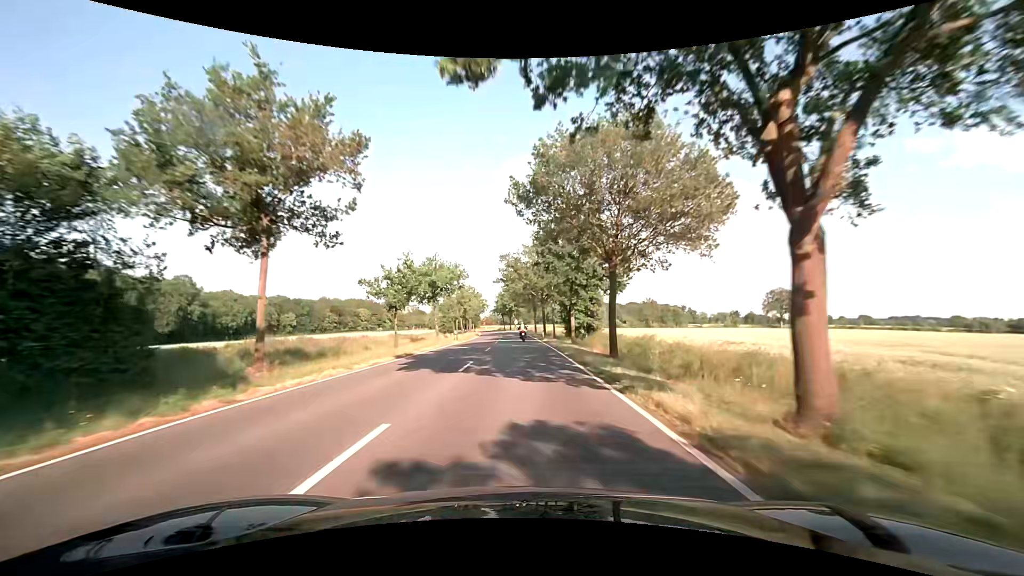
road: secondary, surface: asphalt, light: Day
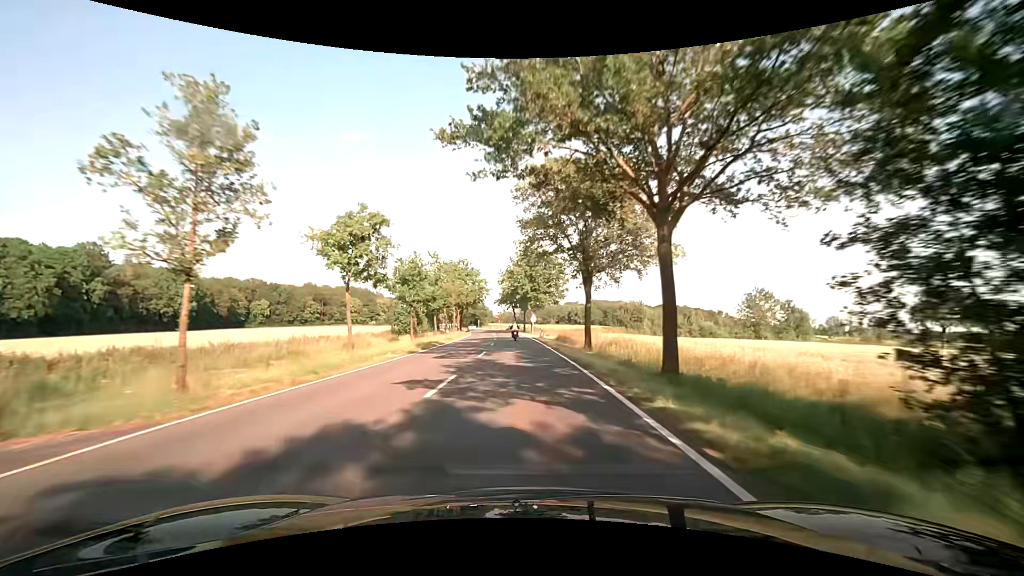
(-0.6, +53.9) m; -2°
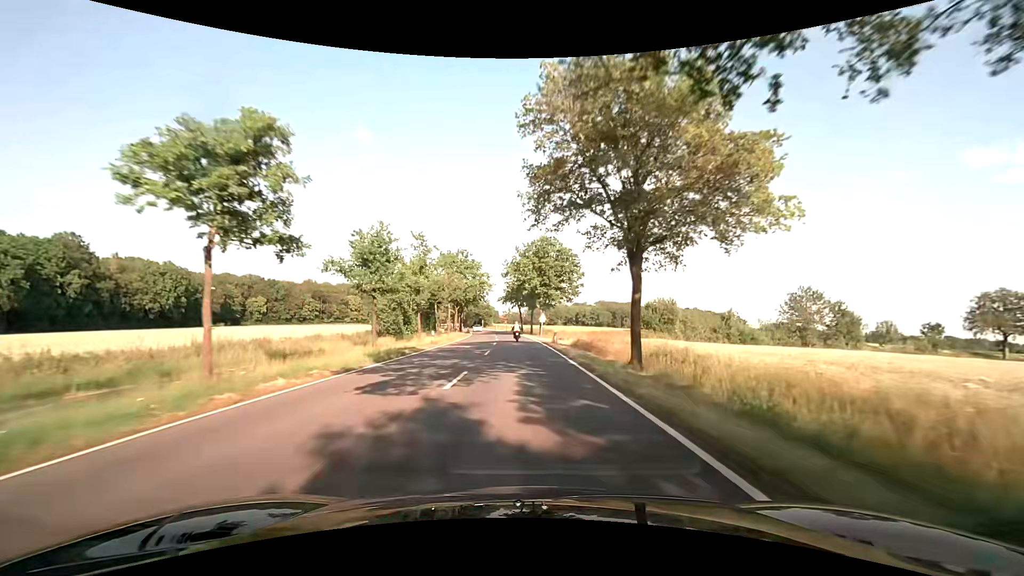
(-0.1, +10.8) m; -1°
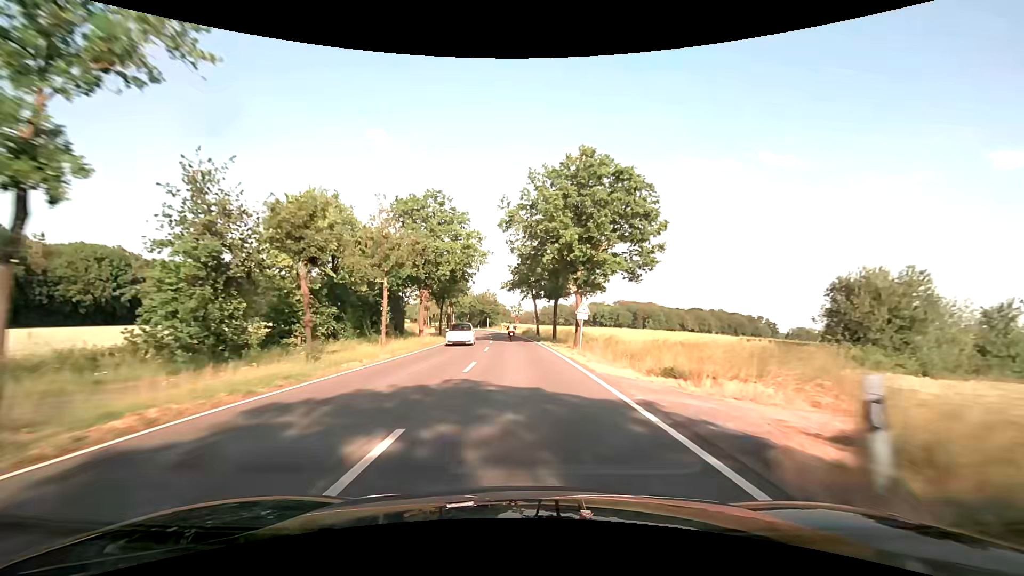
(-0.1, +32.3) m; -1°
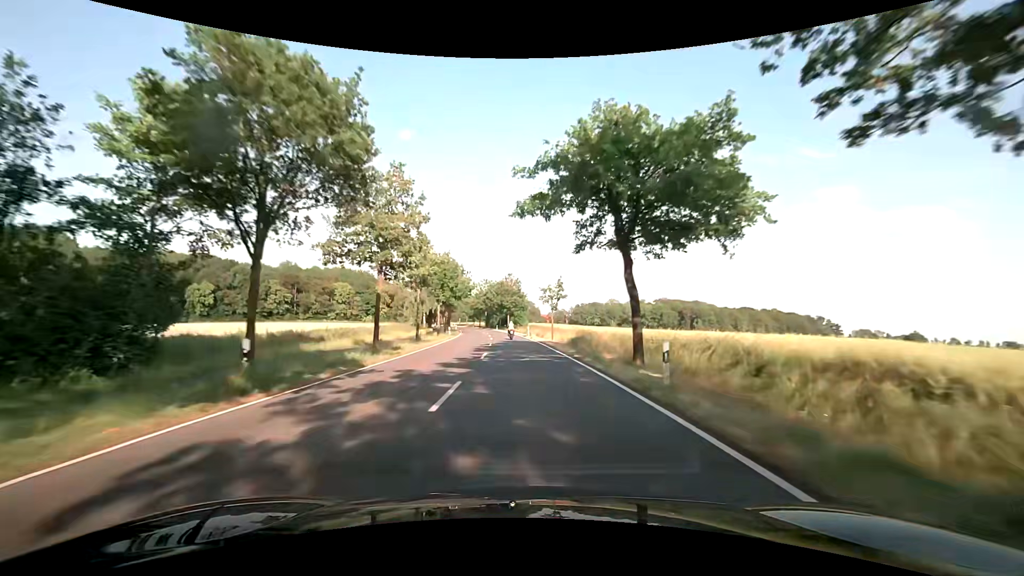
(-1.2, +43.1) m; -3°
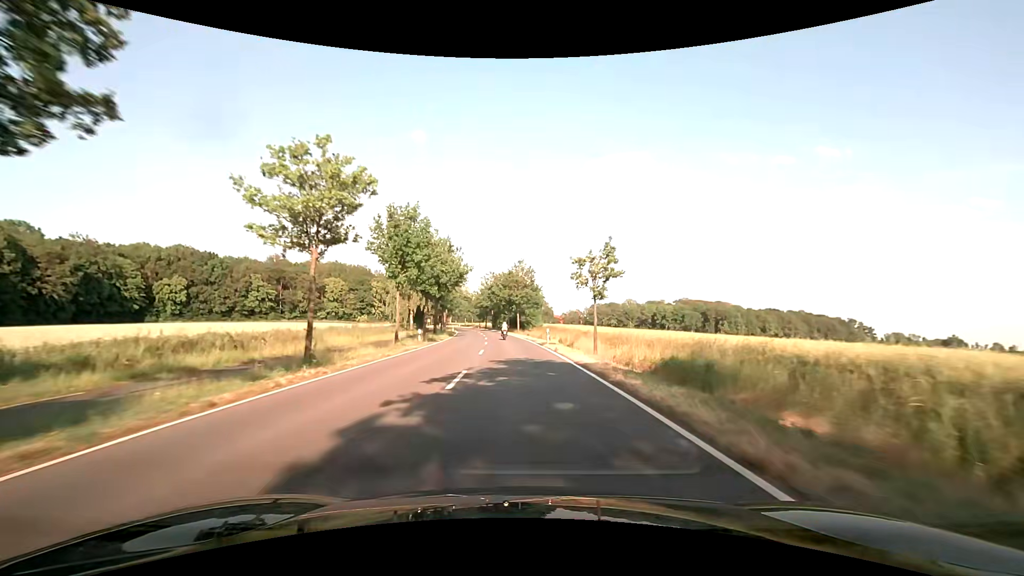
(-0.2, +21.6) m; -1°
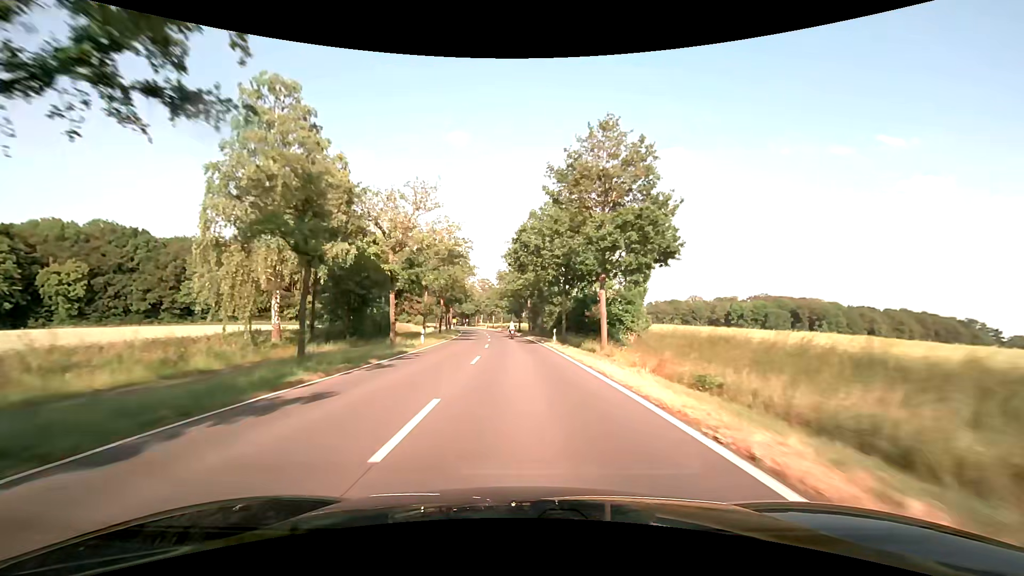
(-2.4, +53.8) m; -5°
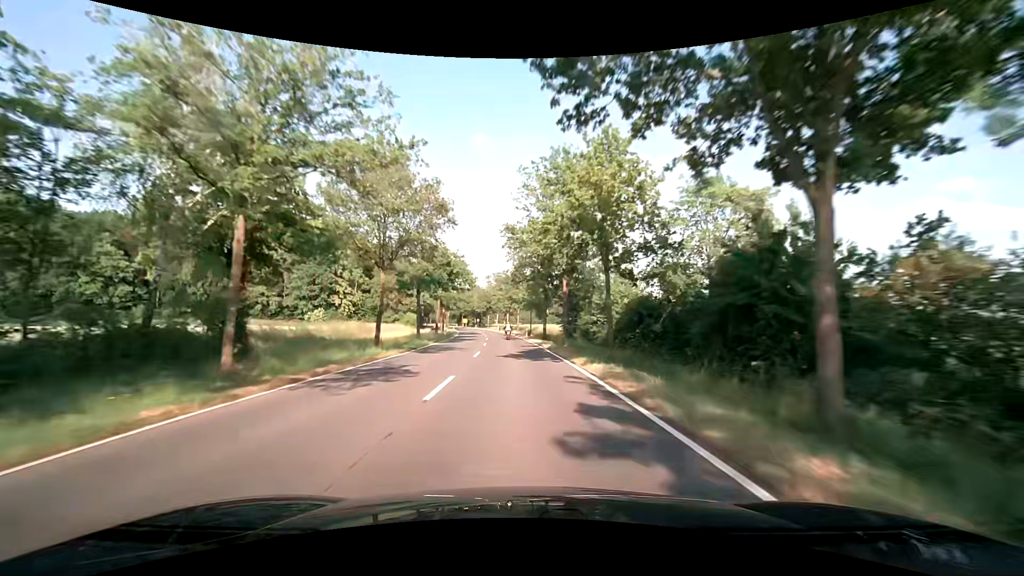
(-0.6, +32.3) m; -2°
(0, +10) (0, +20) (-1, +30) (-1, +40) (-2, +50) (-3, +60) (-4, +70) (-5, +80) (-6, +90) (-8, +100) m
